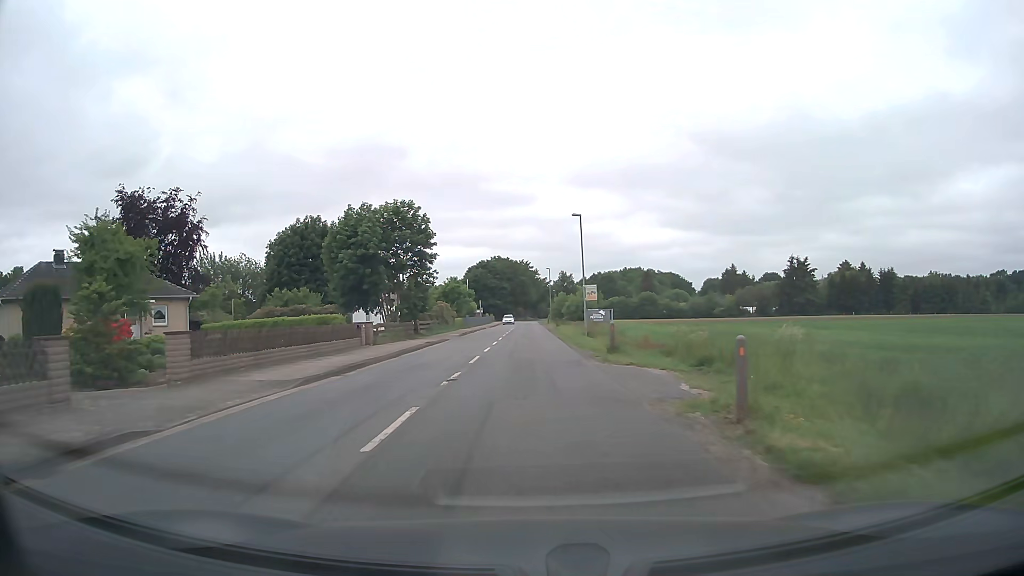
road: tertiary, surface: asphalt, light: Day
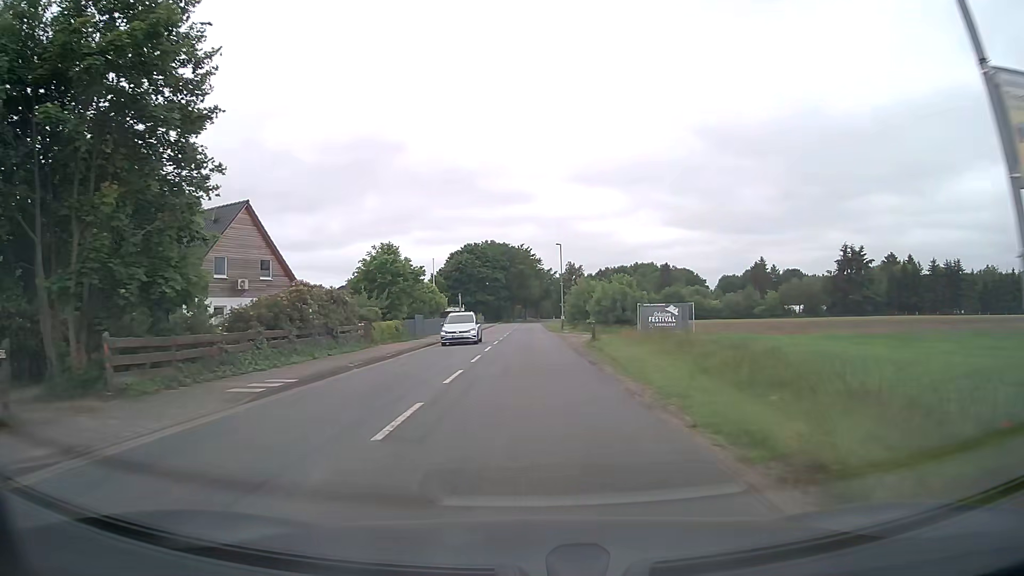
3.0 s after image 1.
(0.0, +36.5) m; 0°
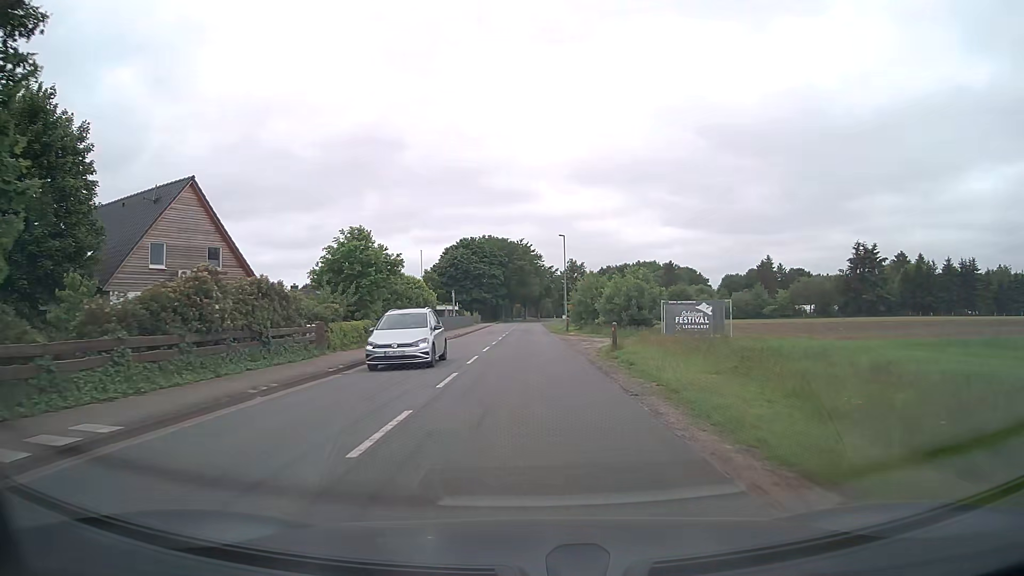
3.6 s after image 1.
(0.0, +7.2) m; 0°
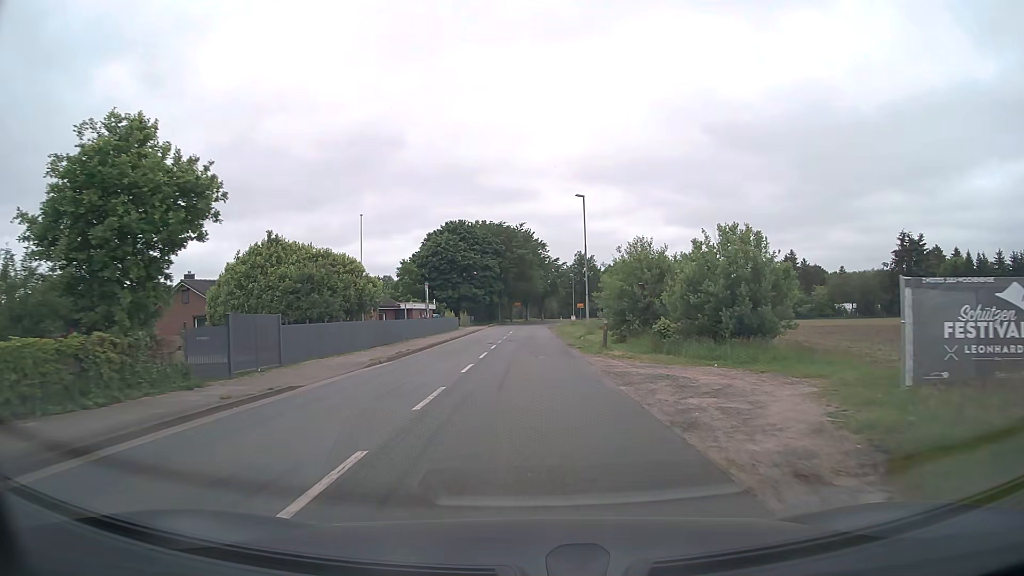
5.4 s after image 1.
(+0.1, +21.4) m; 0°
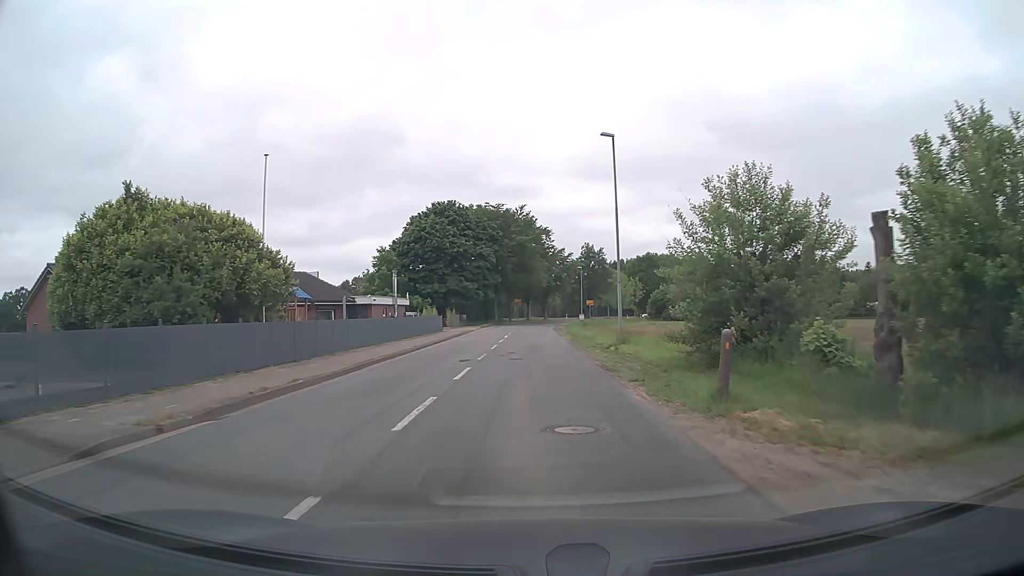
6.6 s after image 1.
(-0.1, +14.2) m; -1°
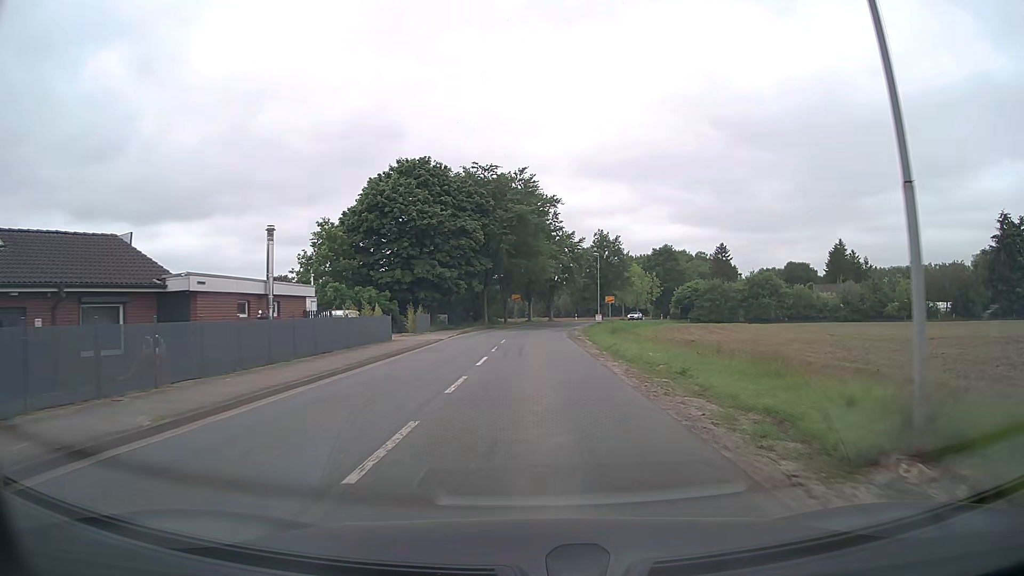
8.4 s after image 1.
(0.0, +21.3) m; 0°
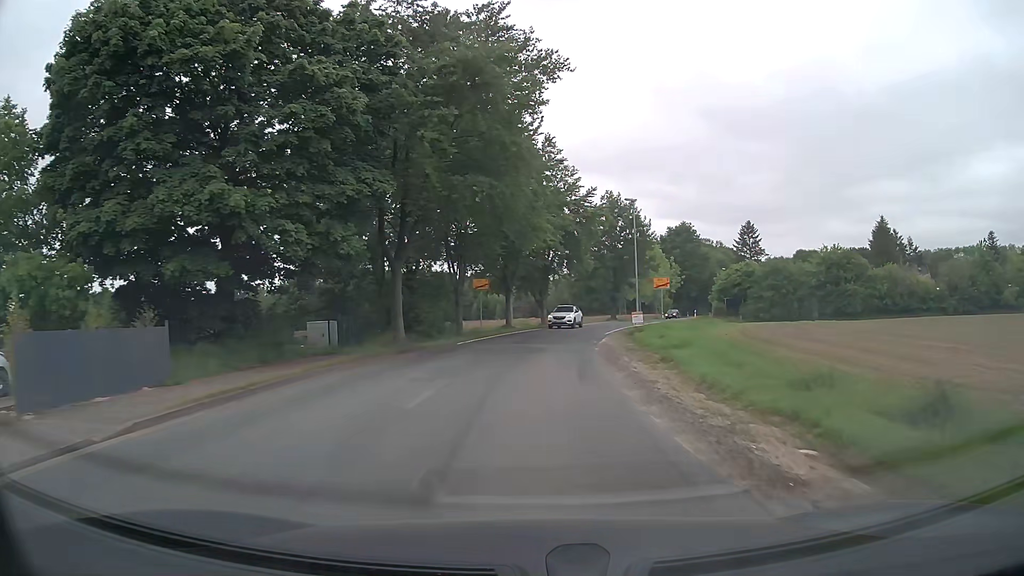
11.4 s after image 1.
(+0.3, +34.2) m; +1°
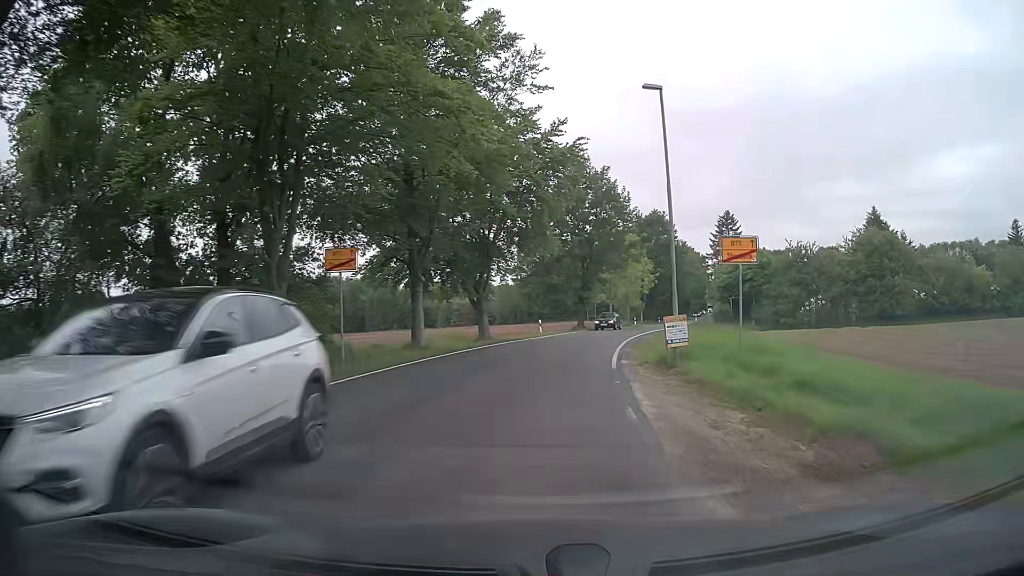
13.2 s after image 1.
(+0.7, +20.7) m; +5°
(0, +10) (+1, +20) (+3, +30) (+5, +40) (+7, +49) (+10, +59) (+13, +69) (+16, +78) (+18, +88) (+21, +97) m
